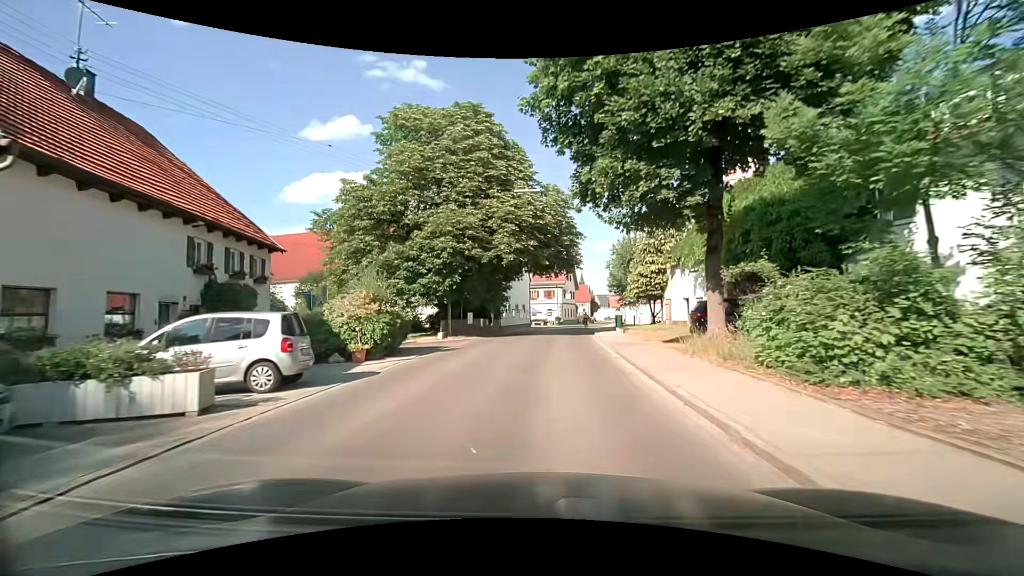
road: secondary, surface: asphalt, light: Day
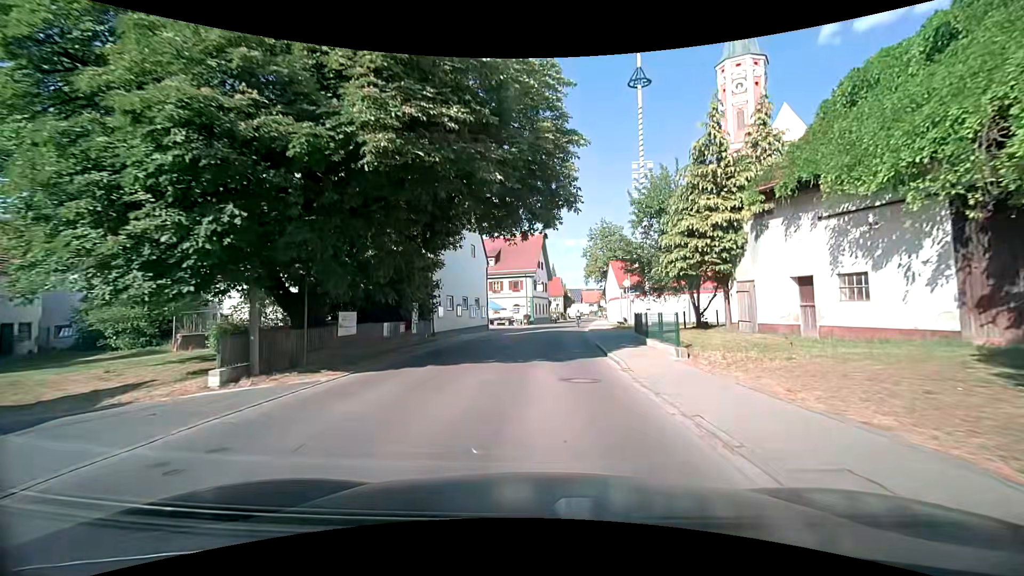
(+0.7, +18.5) m; +5°
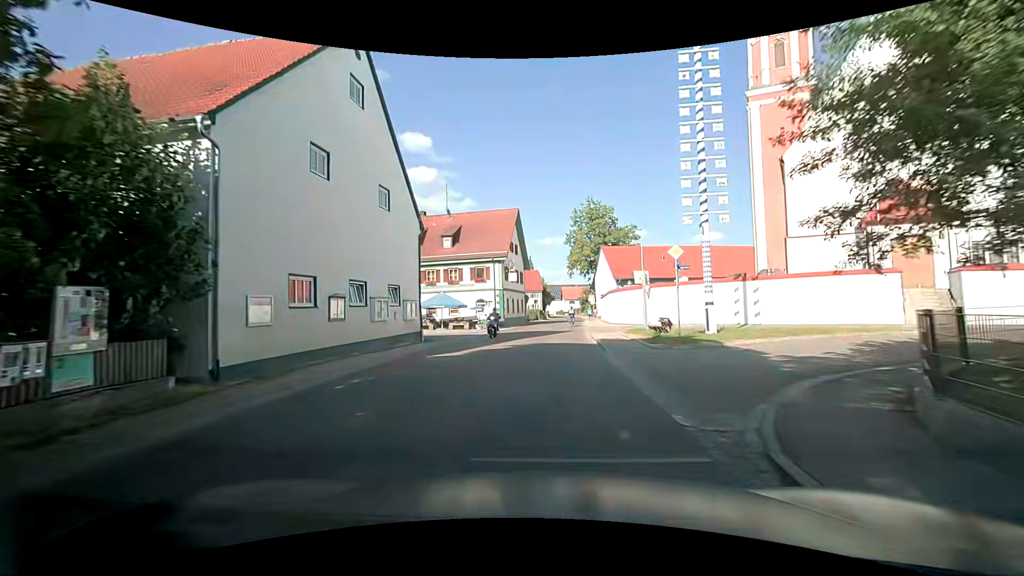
(0.0, +18.1) m; +1°
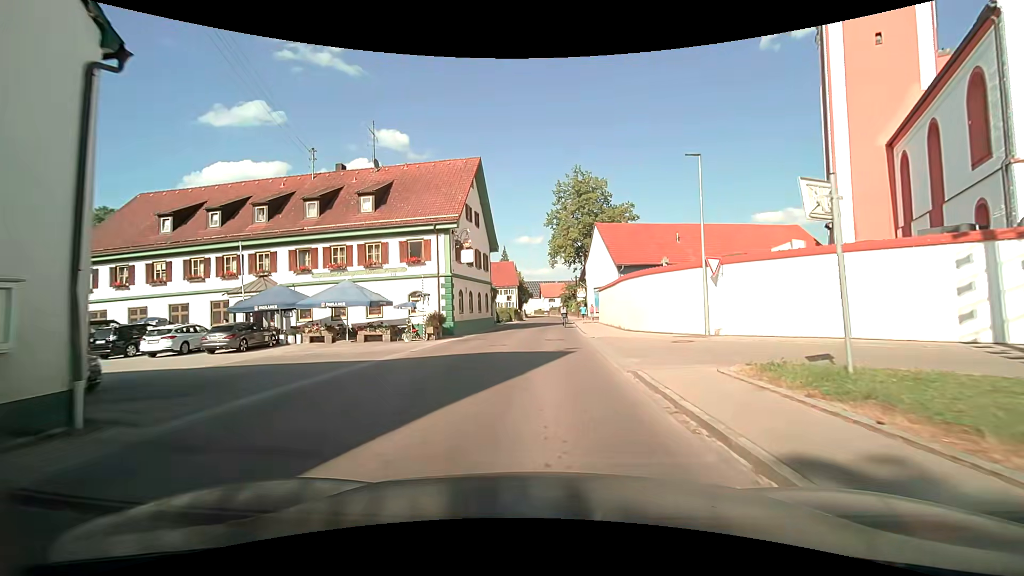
(+0.6, +18.2) m; +3°
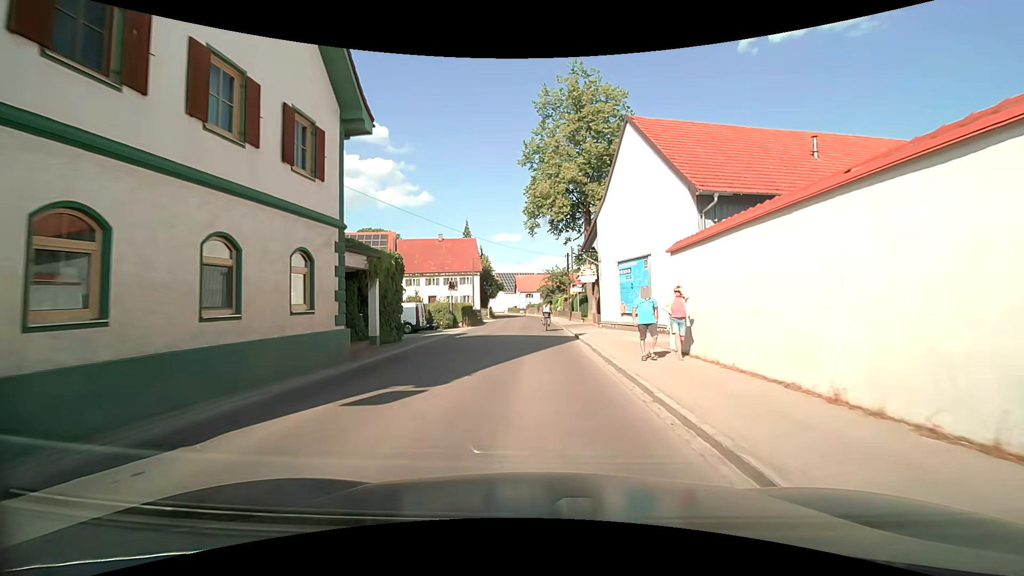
(+1.0, +29.2) m; +3°
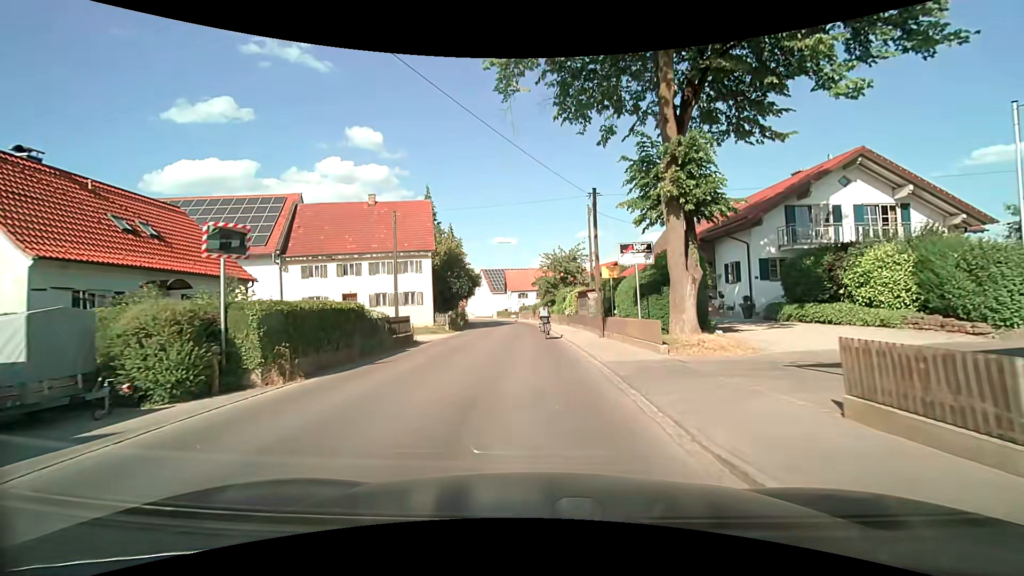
(+0.1, +26.8) m; -1°
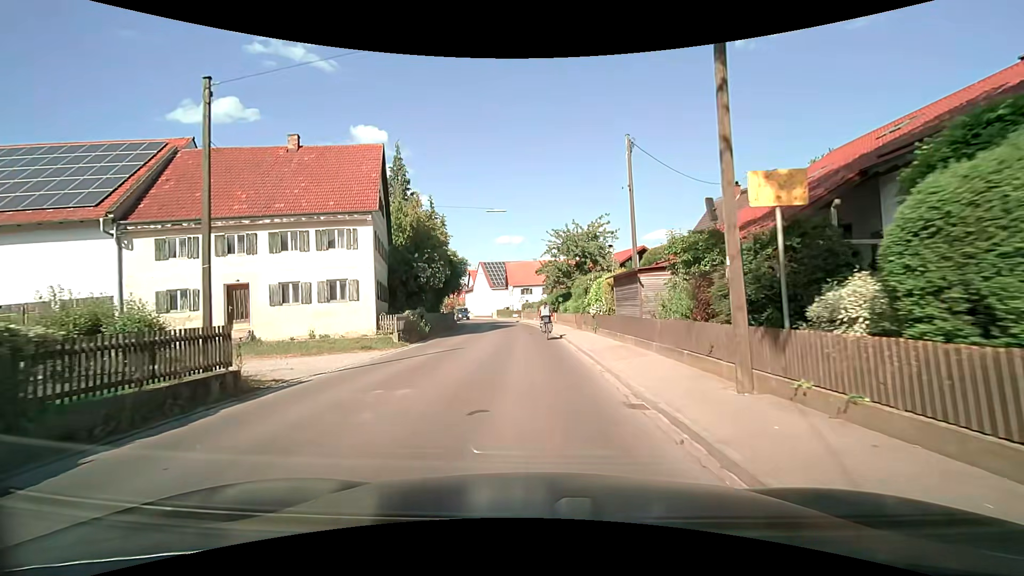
(+0.2, +14.6) m; +1°
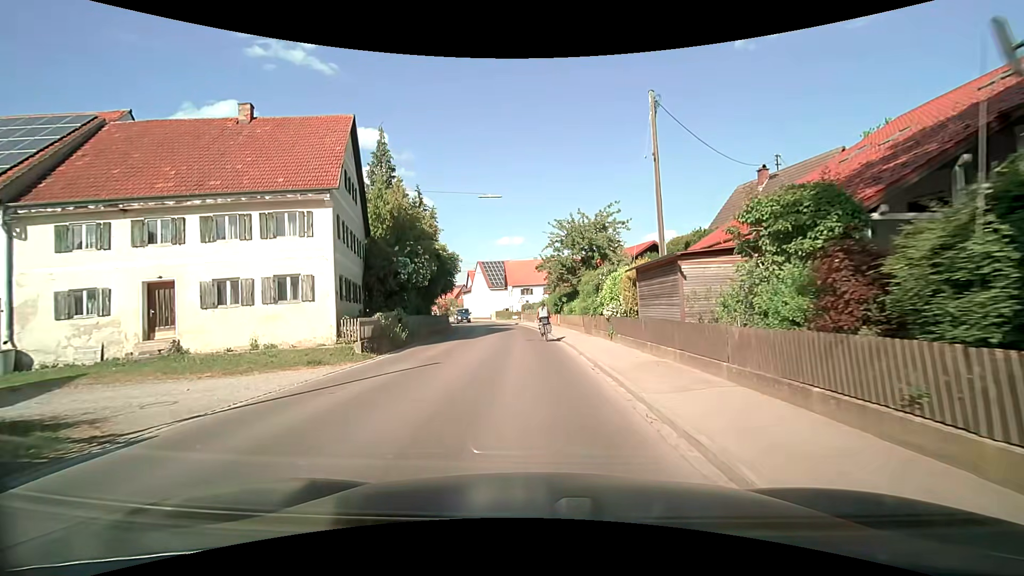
(0.0, +4.7) m; -1°
